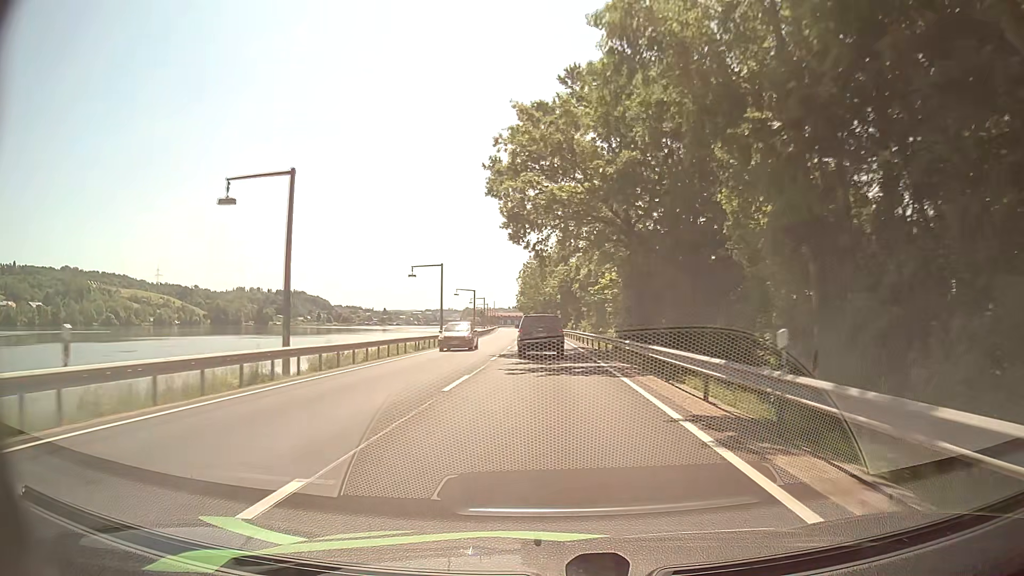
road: primary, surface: asphalt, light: Day
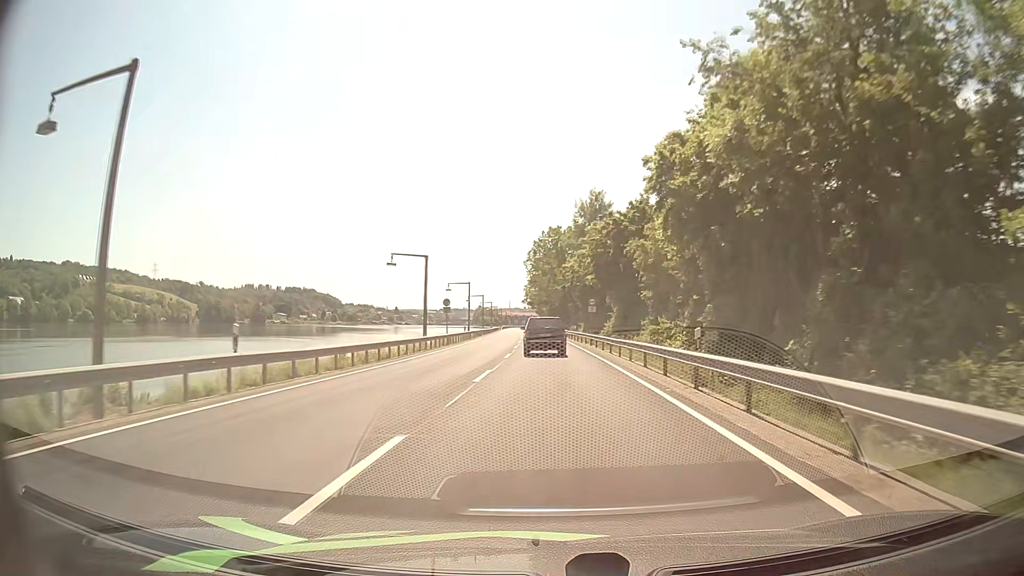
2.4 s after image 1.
(-0.5, +45.8) m; -1°
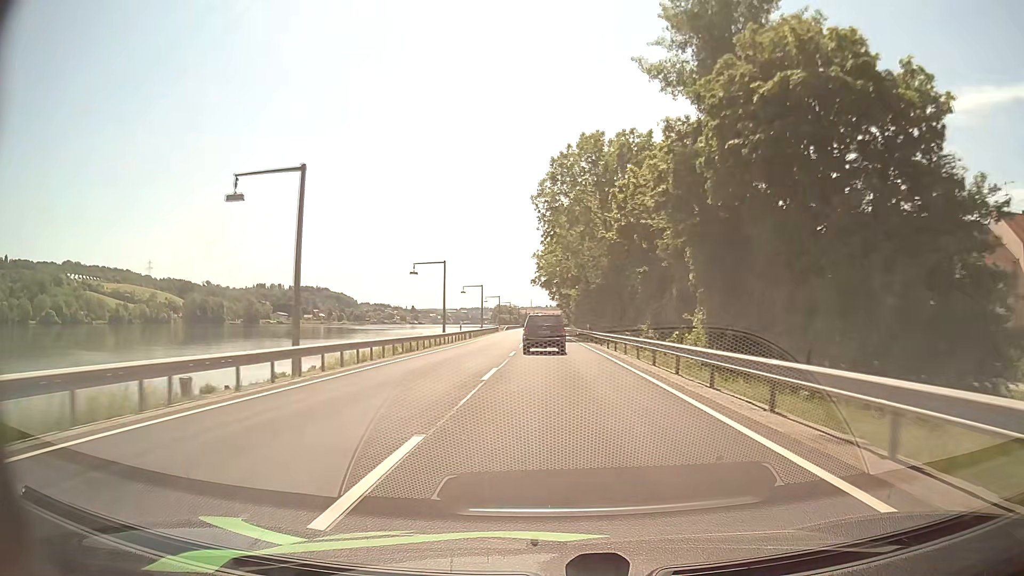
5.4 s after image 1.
(-1.3, +60.5) m; -2°
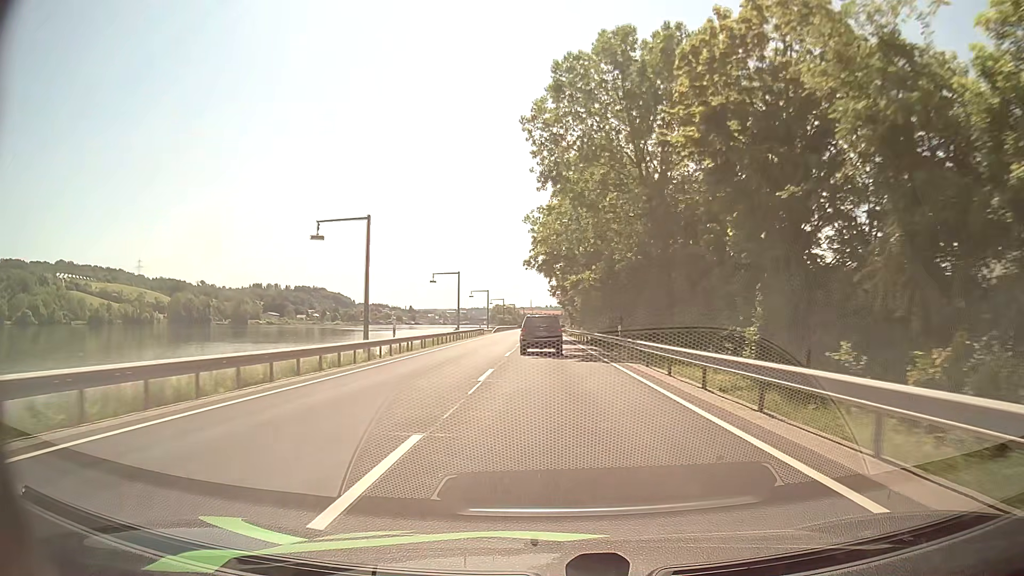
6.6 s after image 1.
(0.0, +23.7) m; 0°
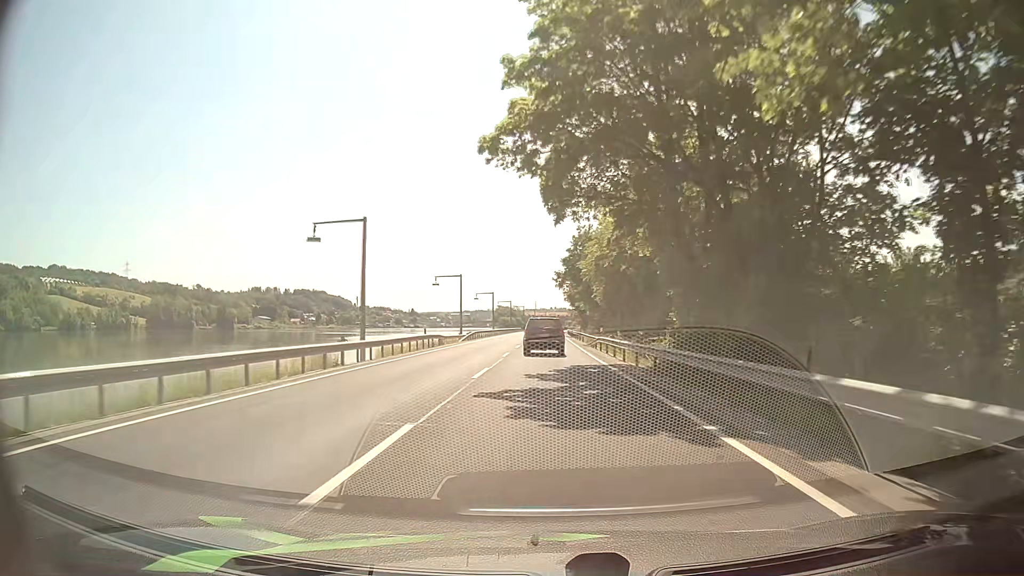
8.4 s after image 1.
(0.0, +35.4) m; -1°
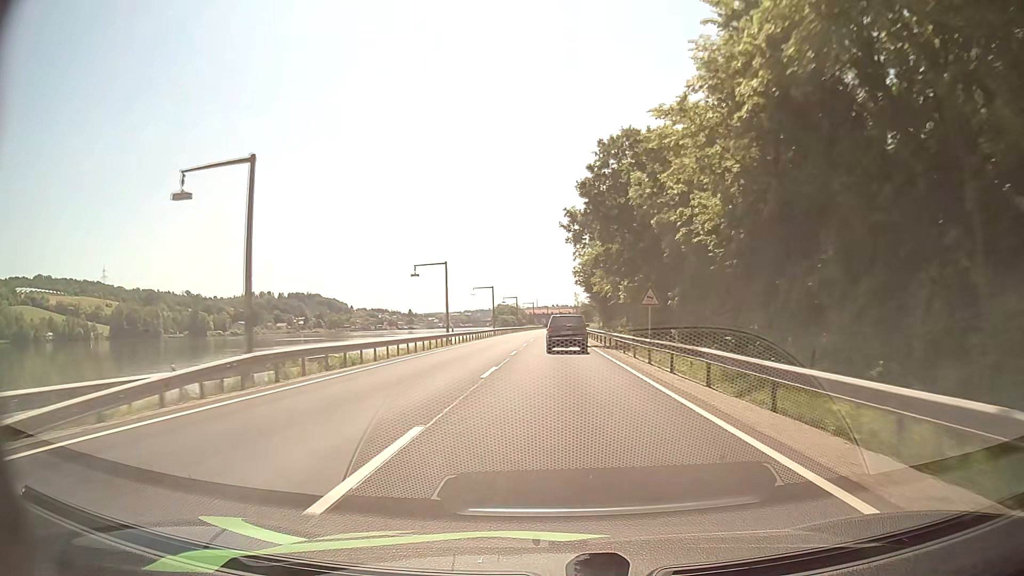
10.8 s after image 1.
(0.0, +48.4) m; 0°
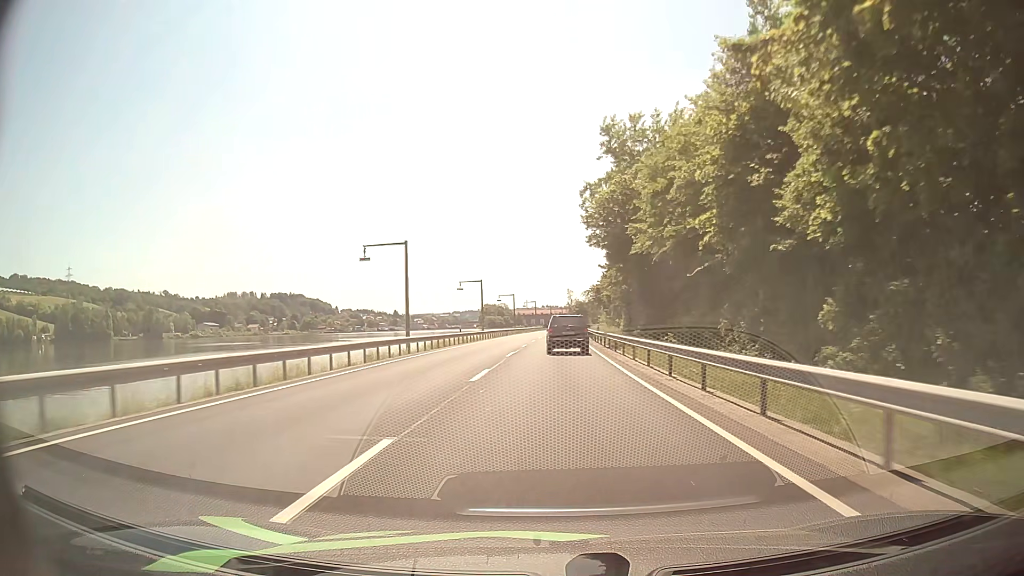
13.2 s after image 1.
(+0.2, +49.1) m; +1°
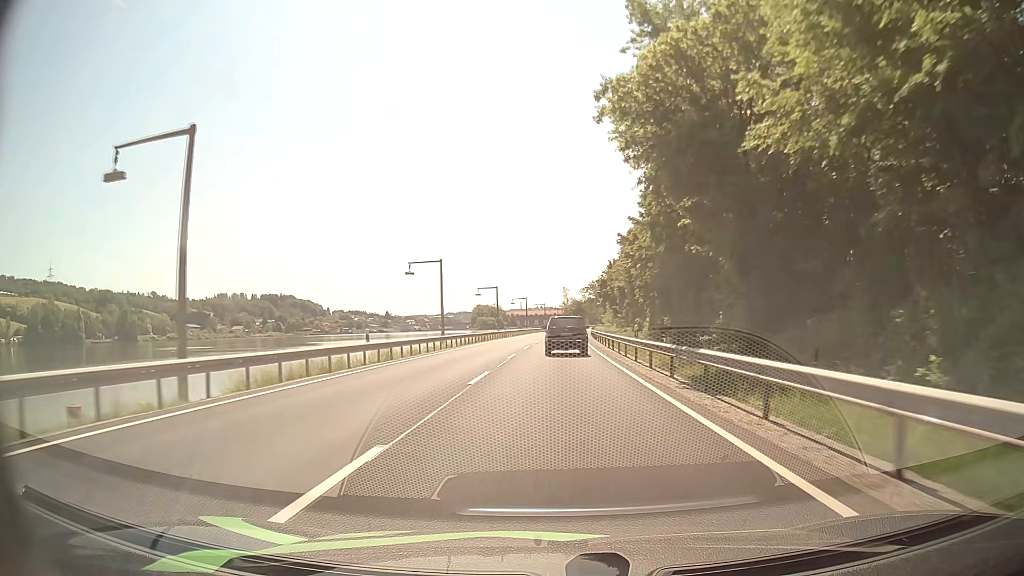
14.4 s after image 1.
(-0.1, +24.4) m; 0°
(0, +10) (0, +20) (0, +30) (0, +40) (0, +50) (+1, +60) (+1, +70) (+2, +80) (+2, +90) (+3, +100) m
